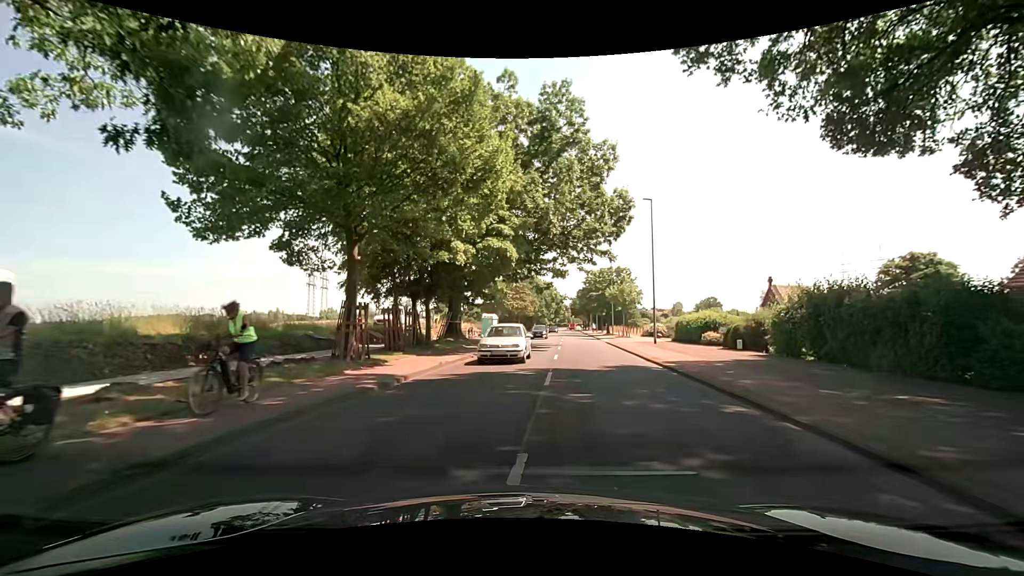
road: secondary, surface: asphalt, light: Day
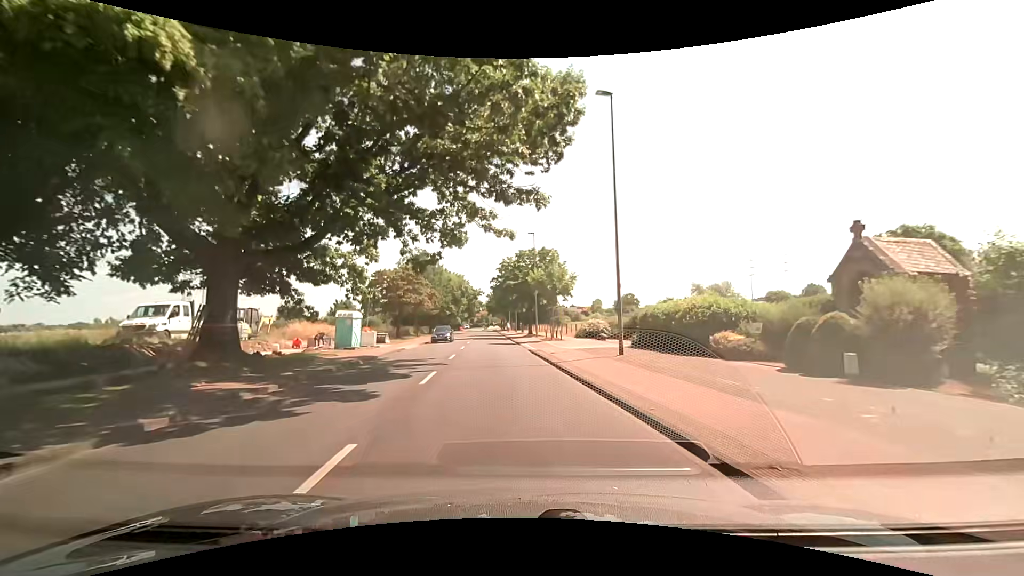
(+2.2, +17.6) m; +9°
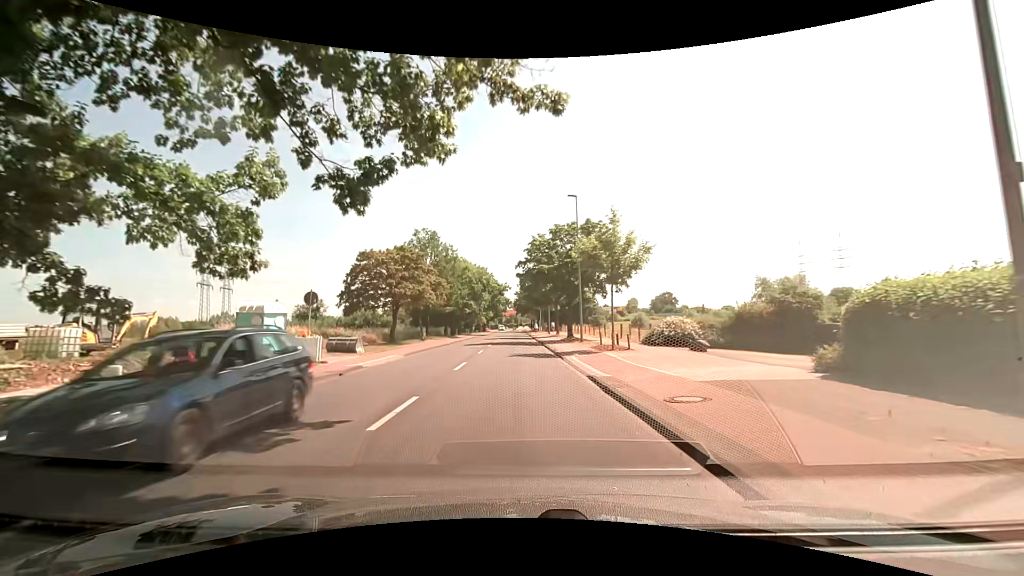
(-0.5, +14.4) m; -3°
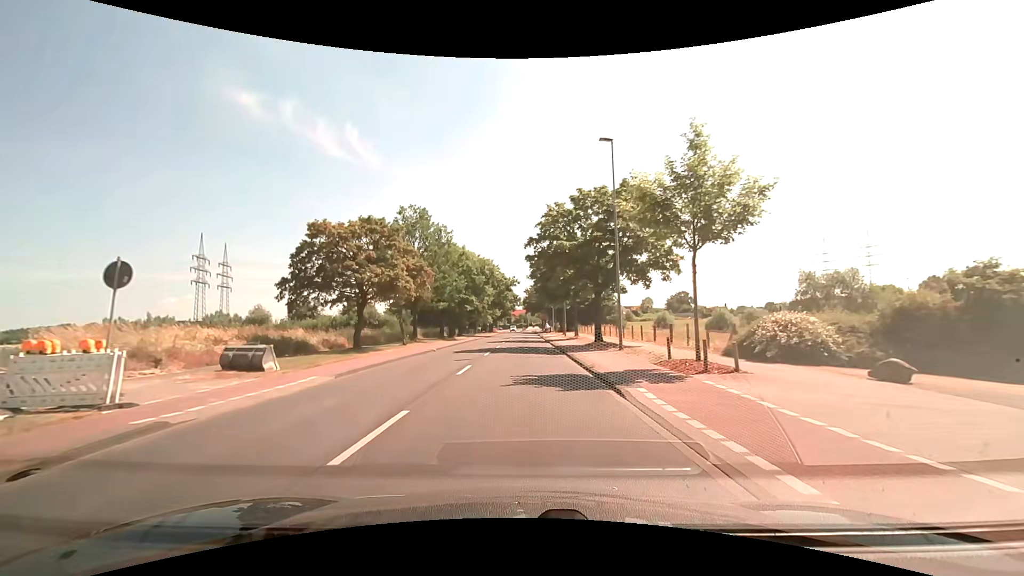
(-0.3, +10.8) m; -3°
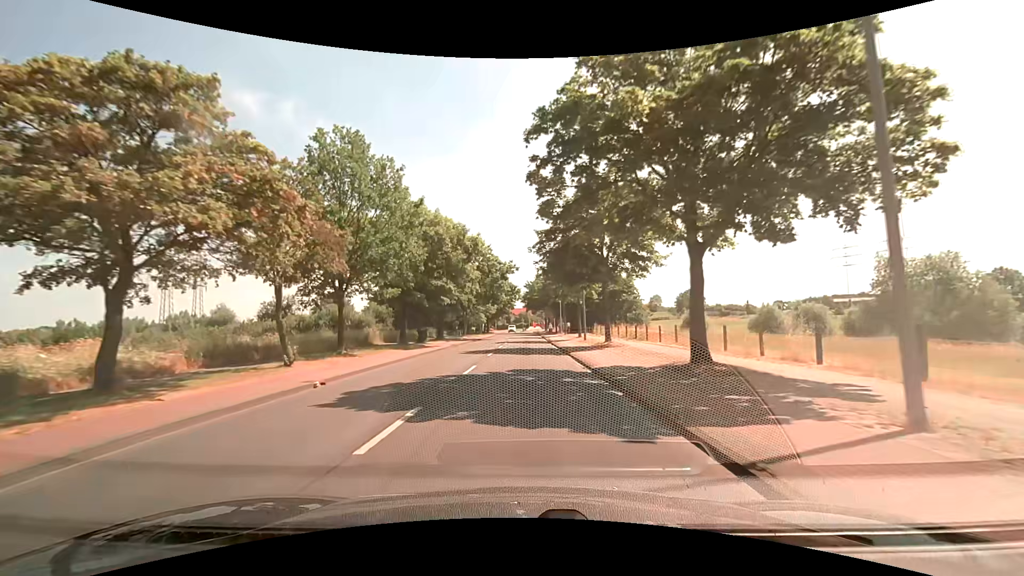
(+0.2, +17.8) m; +1°
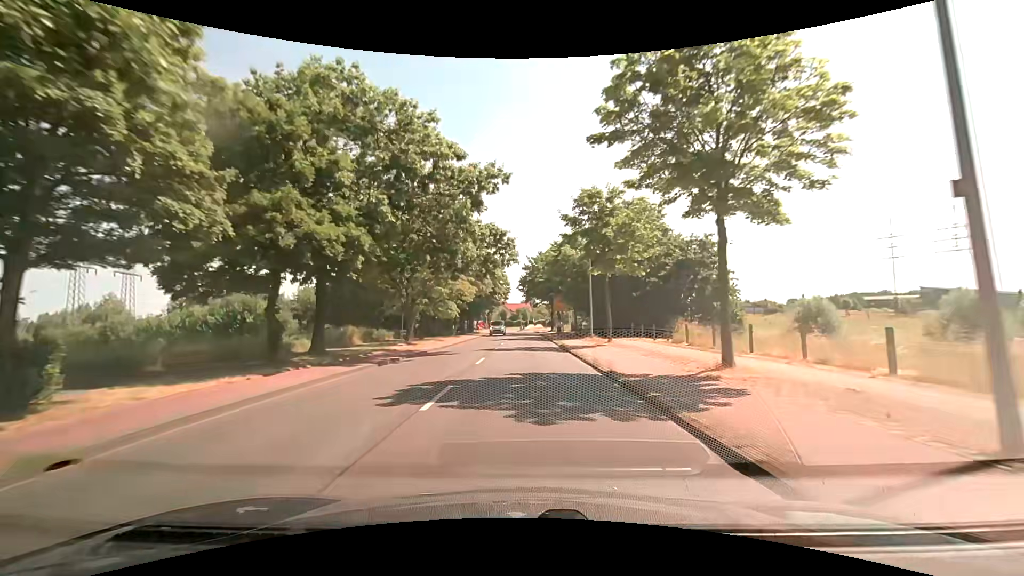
(0.0, +33.7) m; 0°
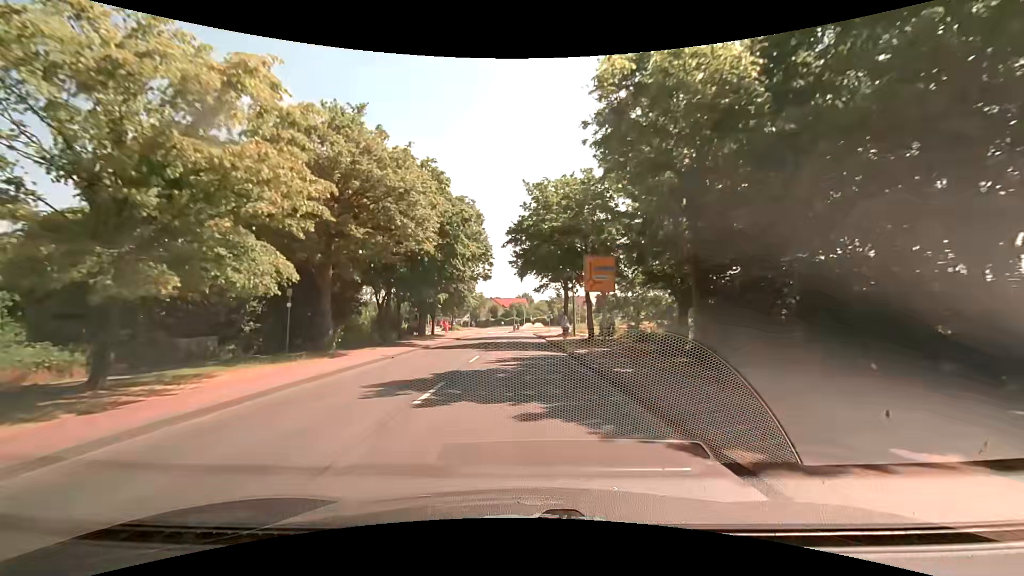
(+0.2, +35.4) m; 0°
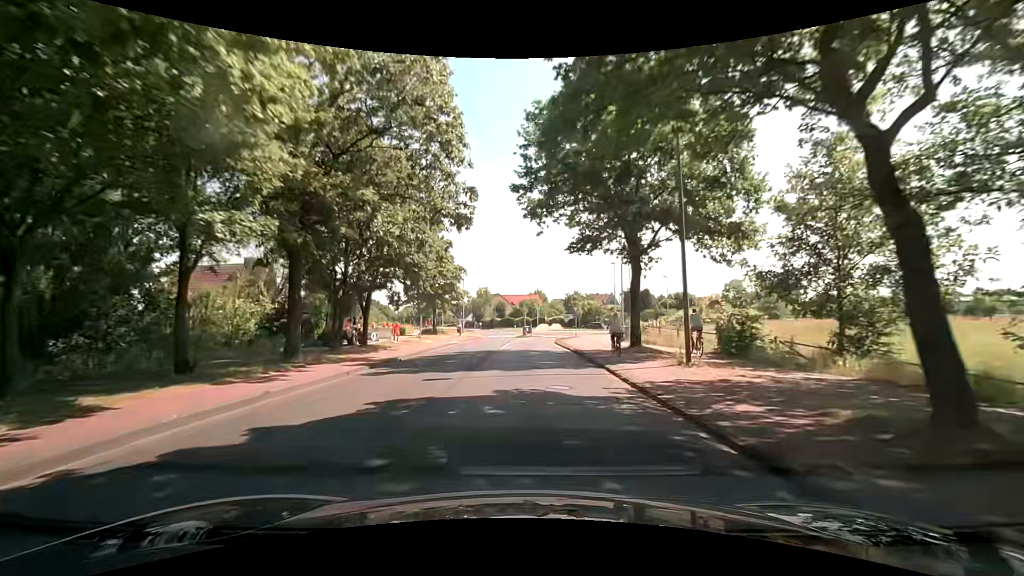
(-0.1, +26.8) m; +1°
(0, +10) (-1, +20) (-1, +30) (-1, +40) (0, +50) (+1, +60) (+4, +70) (+10, +77) (+16, +85) (+16, +95) m
